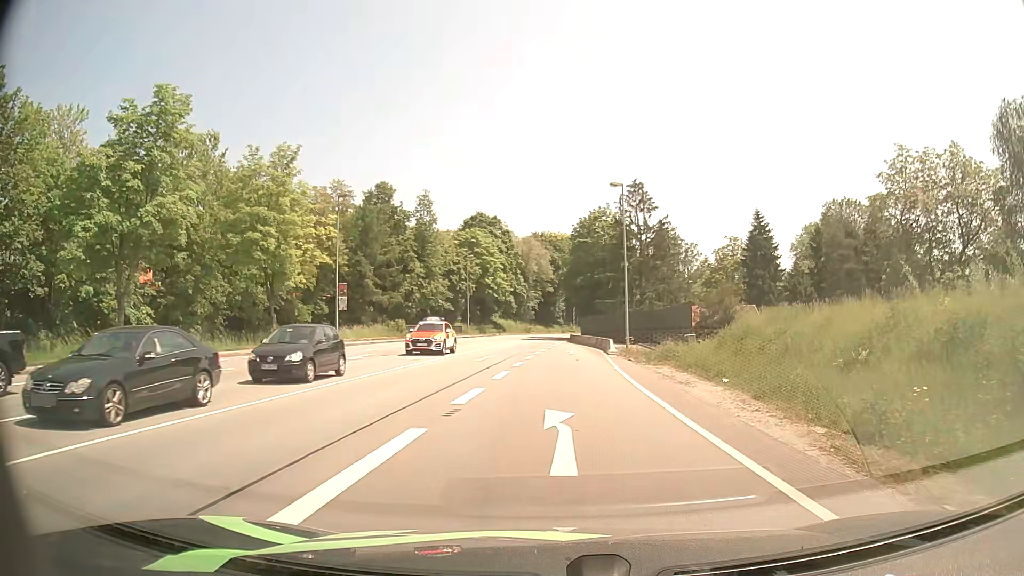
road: primary_link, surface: asphalt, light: Day
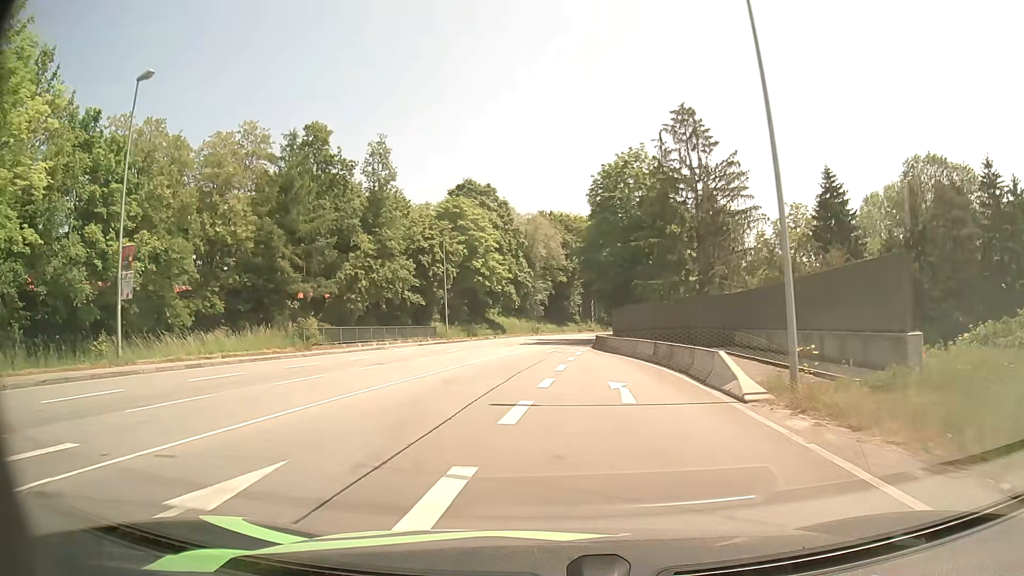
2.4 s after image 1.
(0.0, +26.9) m; -1°
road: primary
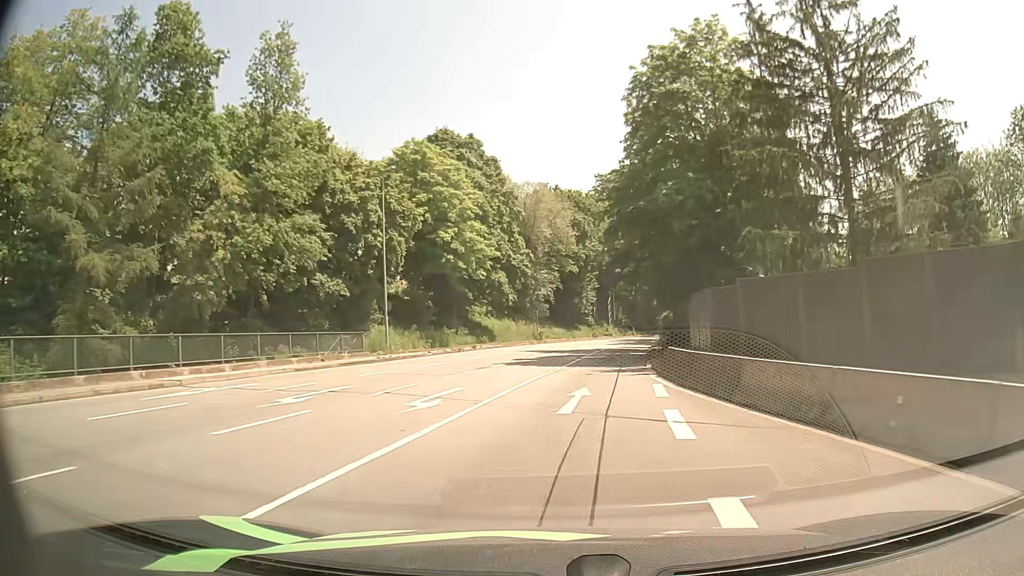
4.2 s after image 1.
(-0.3, +25.5) m; -1°
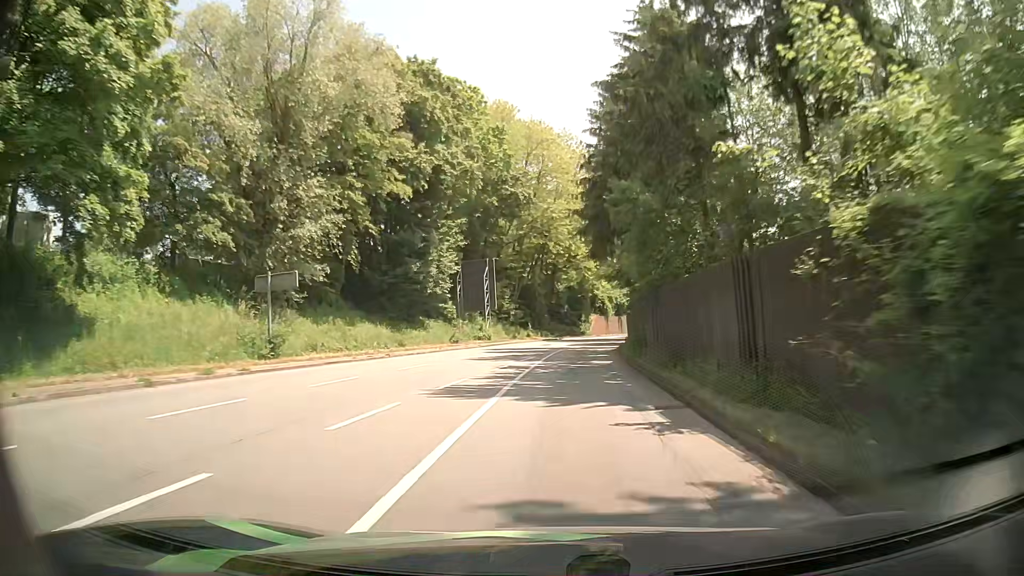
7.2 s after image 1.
(+5.1, +47.3) m; +10°
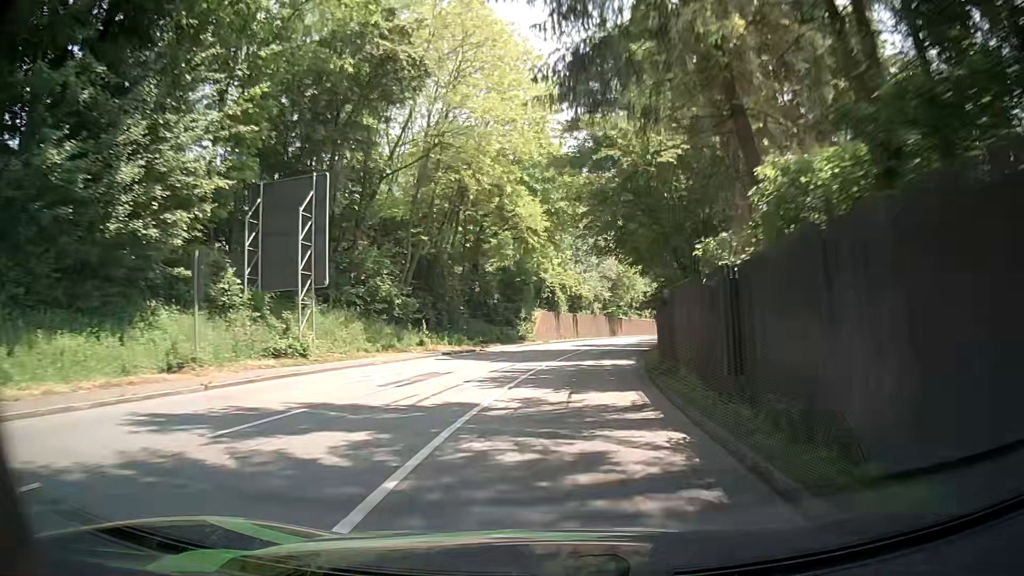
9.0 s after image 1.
(+1.0, +30.8) m; +5°
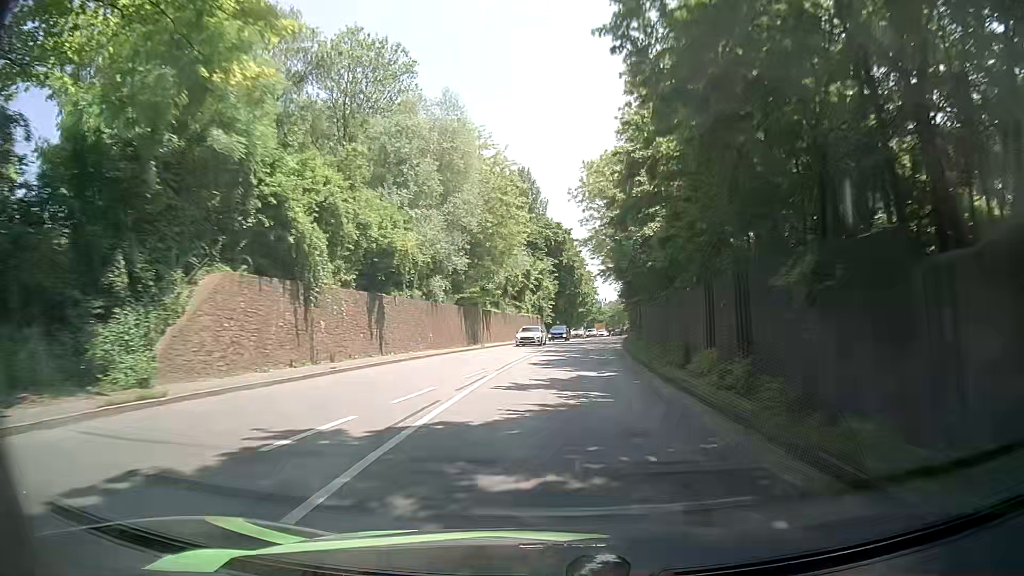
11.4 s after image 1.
(+3.7, +43.2) m; +11°
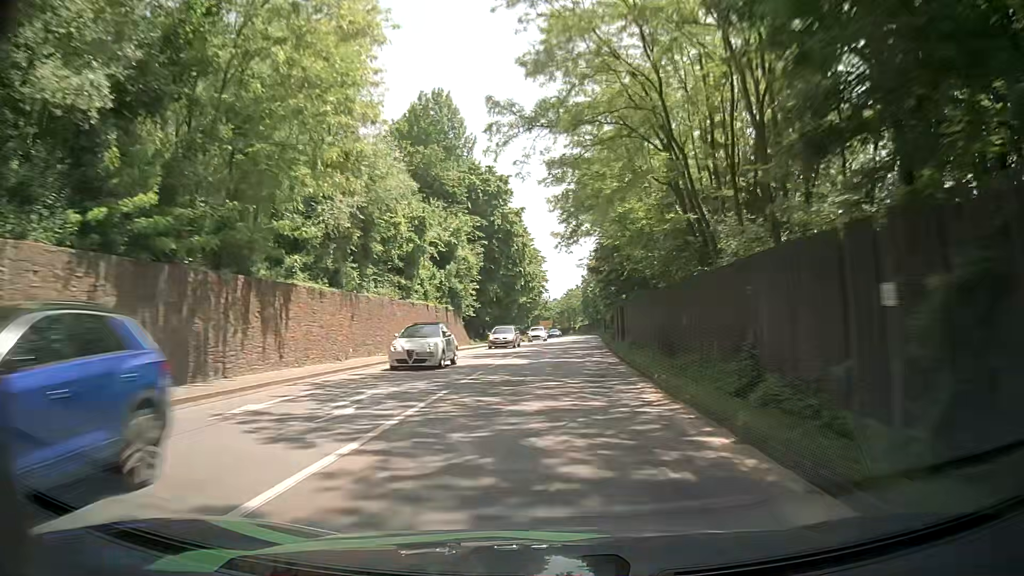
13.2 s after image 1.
(+1.7, +34.1) m; +5°
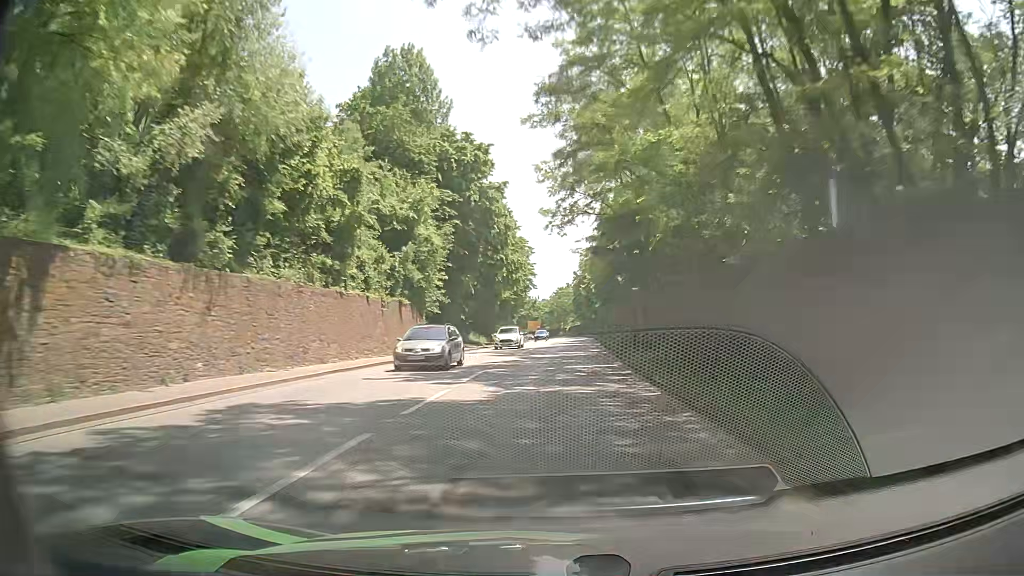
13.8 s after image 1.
(+0.1, +11.6) m; +1°
(0, +10) (0, +20) (0, +30) (+1, +40) (+1, +50) (+1, +60) (+2, +70) (+2, +80) (+2, +90) (+2, +100) m
